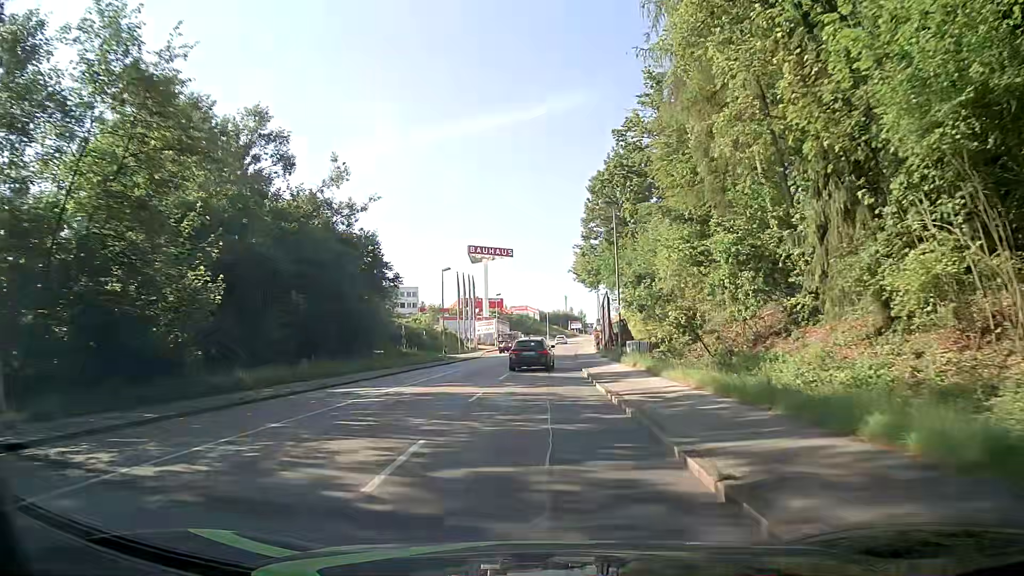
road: tertiary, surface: asphalt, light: Day
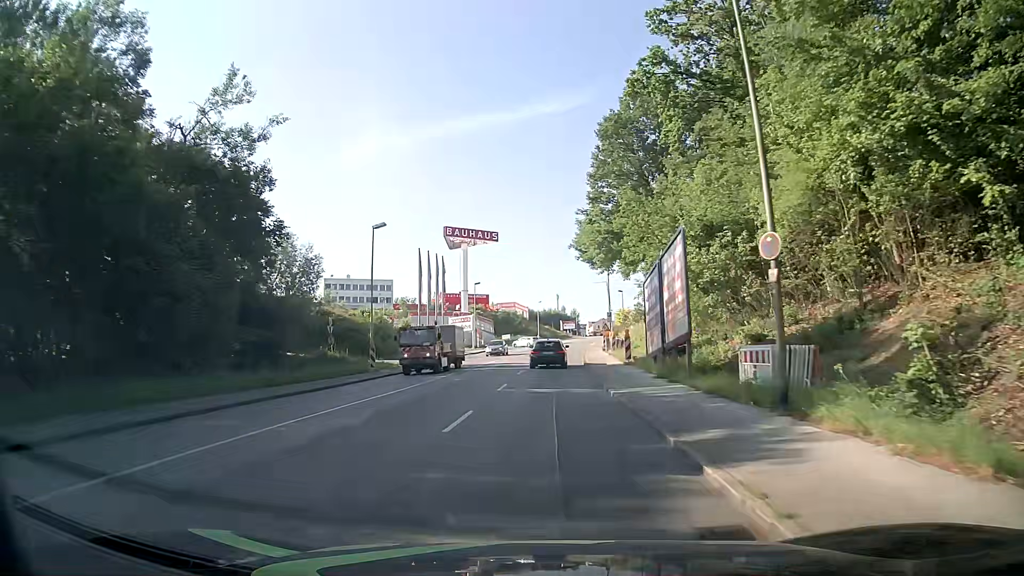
(-0.1, +22.8) m; 0°
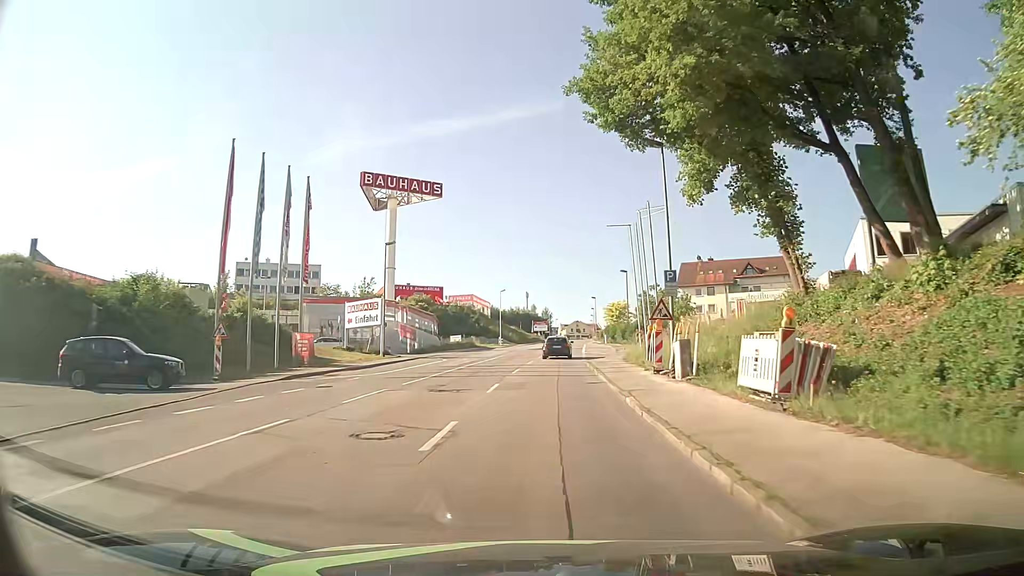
(+1.1, +38.1) m; +3°
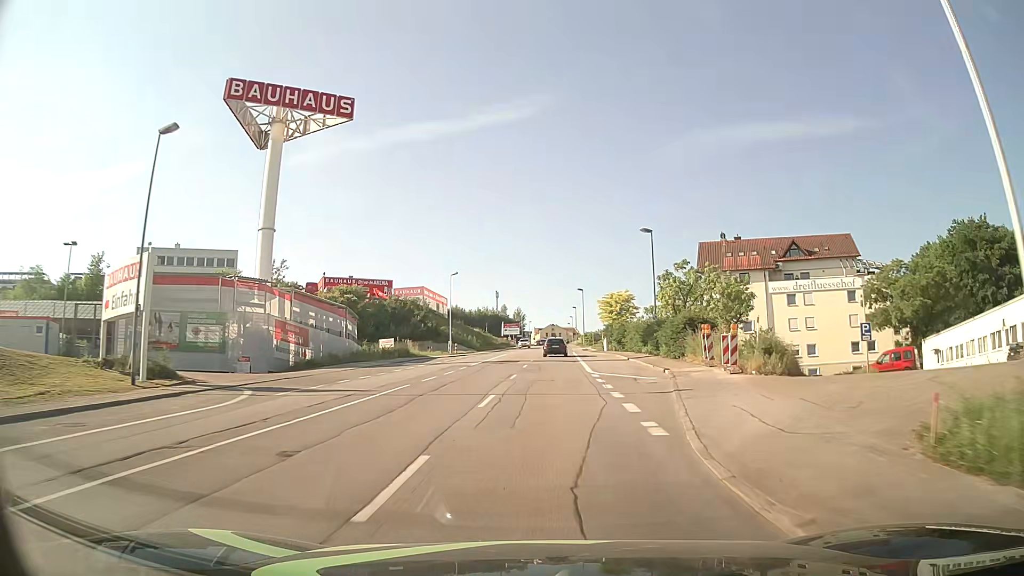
(+0.6, +30.3) m; +2°
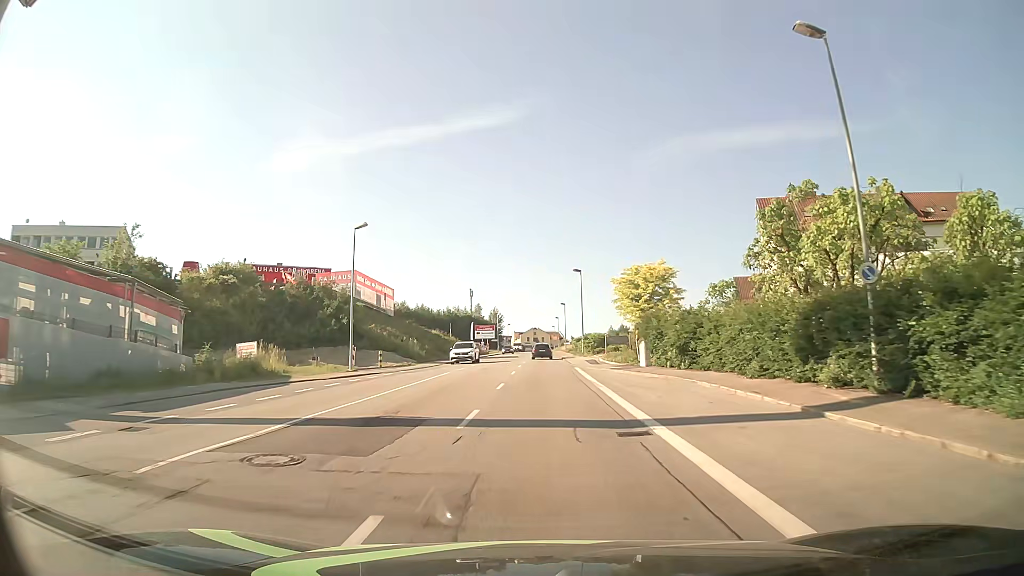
(+0.6, +30.4) m; +2°
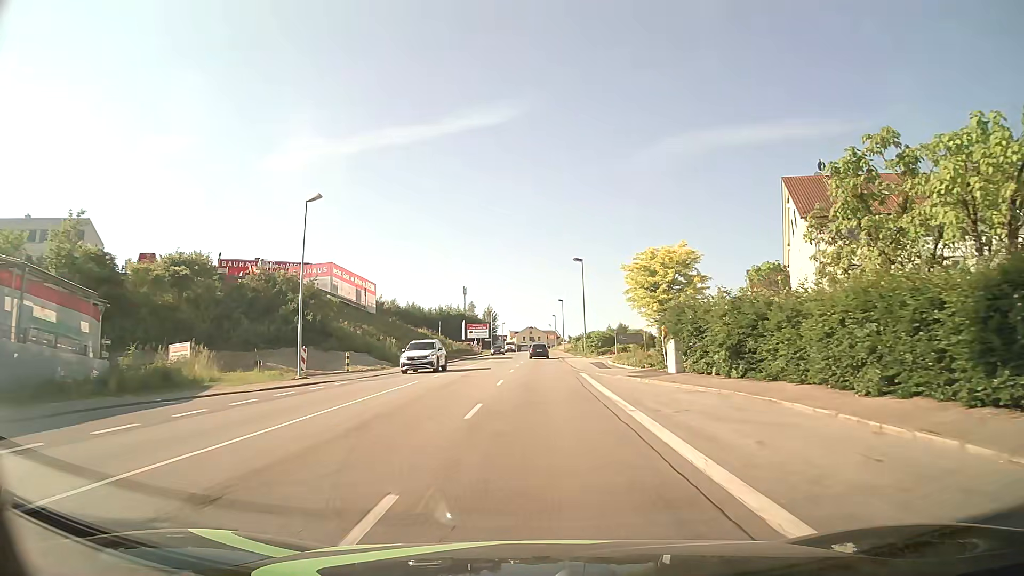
(0.0, +7.6) m; 0°
